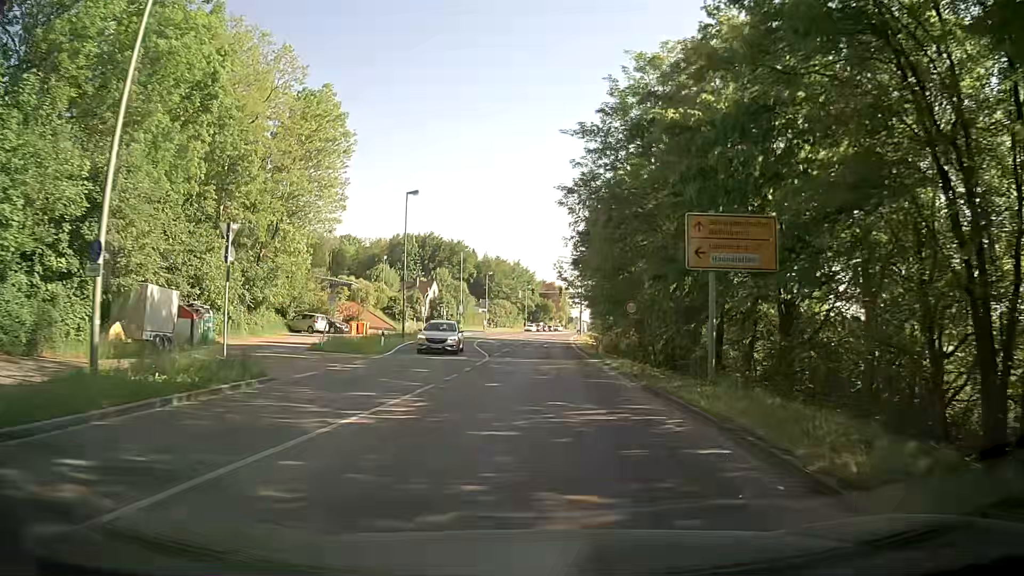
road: secondary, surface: asphalt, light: Day
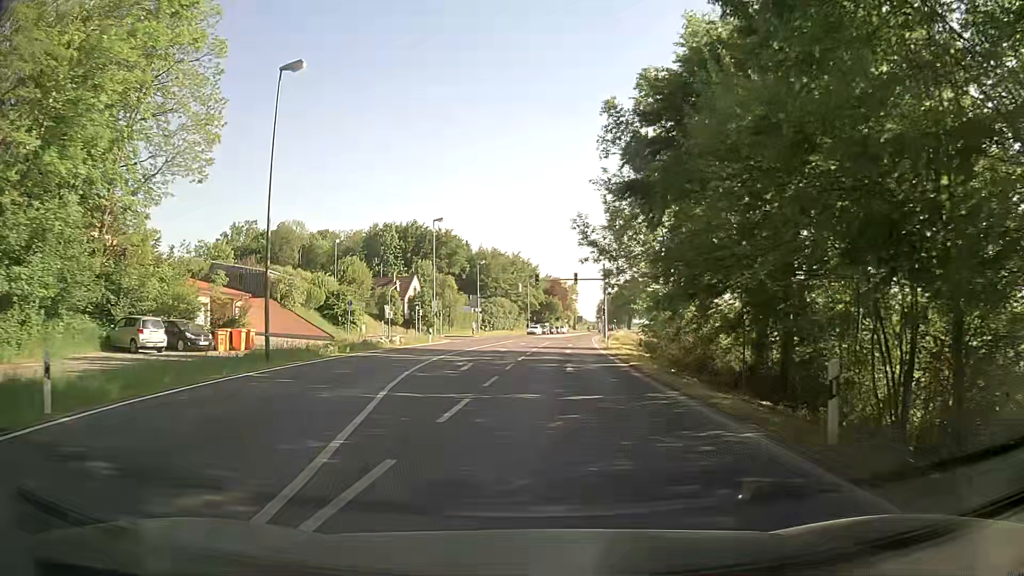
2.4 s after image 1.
(-0.5, +26.0) m; -1°
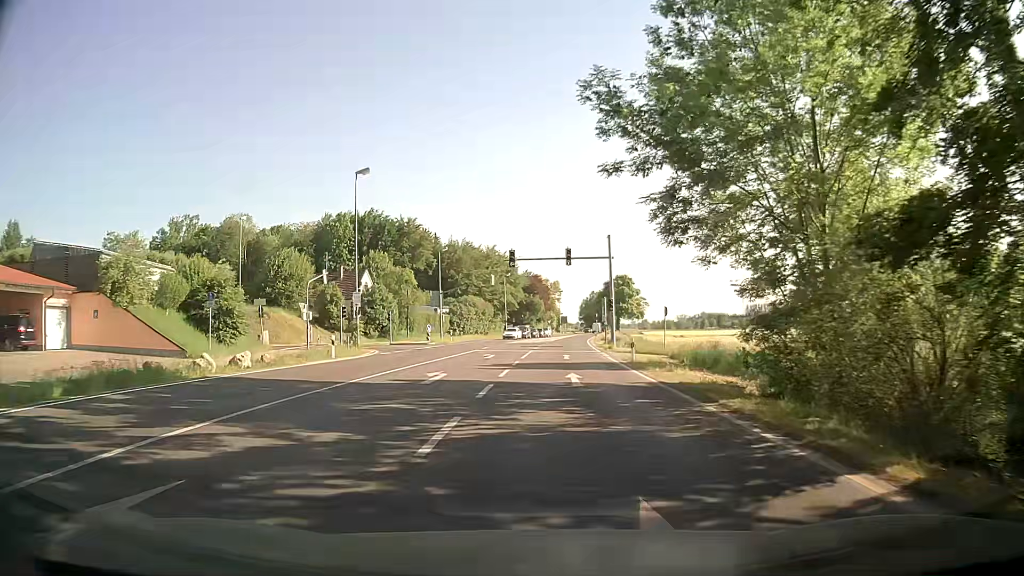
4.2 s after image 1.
(+0.4, +20.7) m; +2°
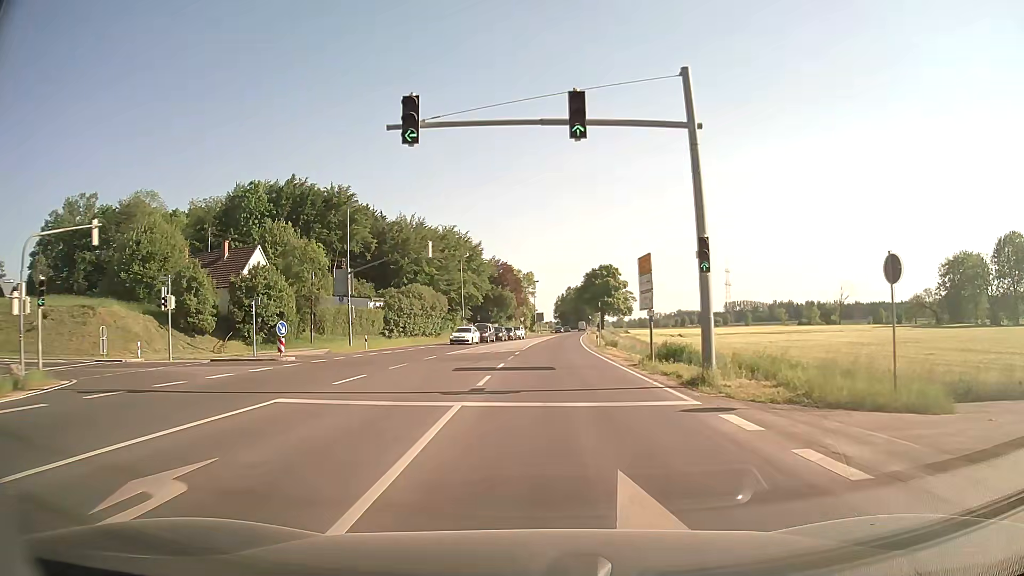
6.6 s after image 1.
(+0.8, +29.7) m; +3°
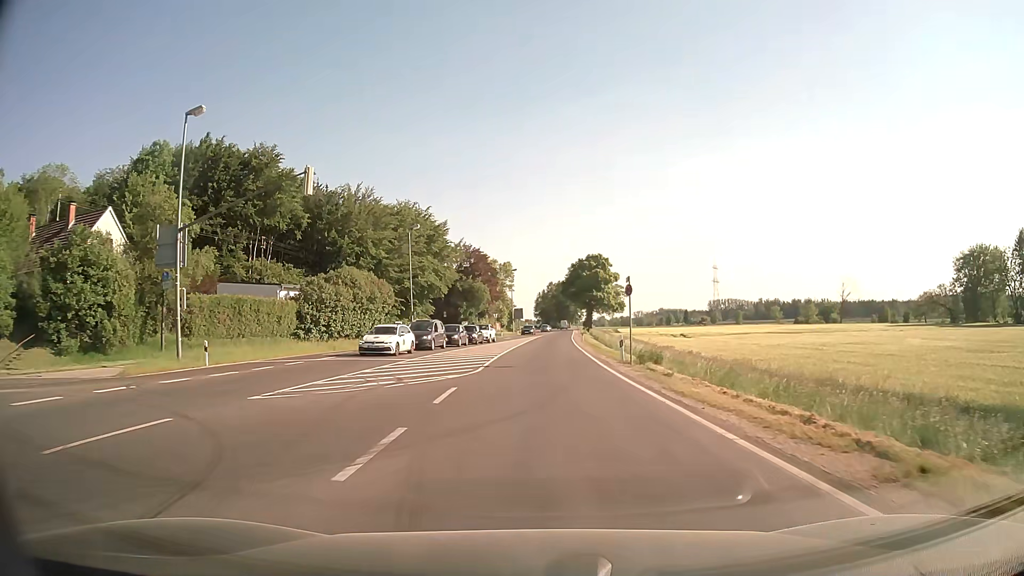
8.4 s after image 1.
(+0.3, +22.7) m; +2°
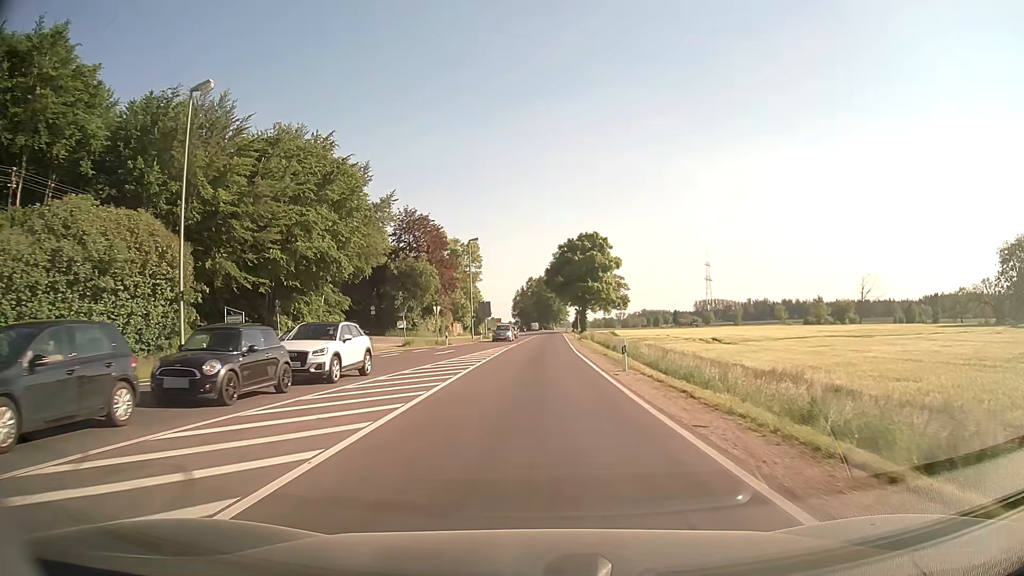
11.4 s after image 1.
(+0.7, +38.5) m; +2°
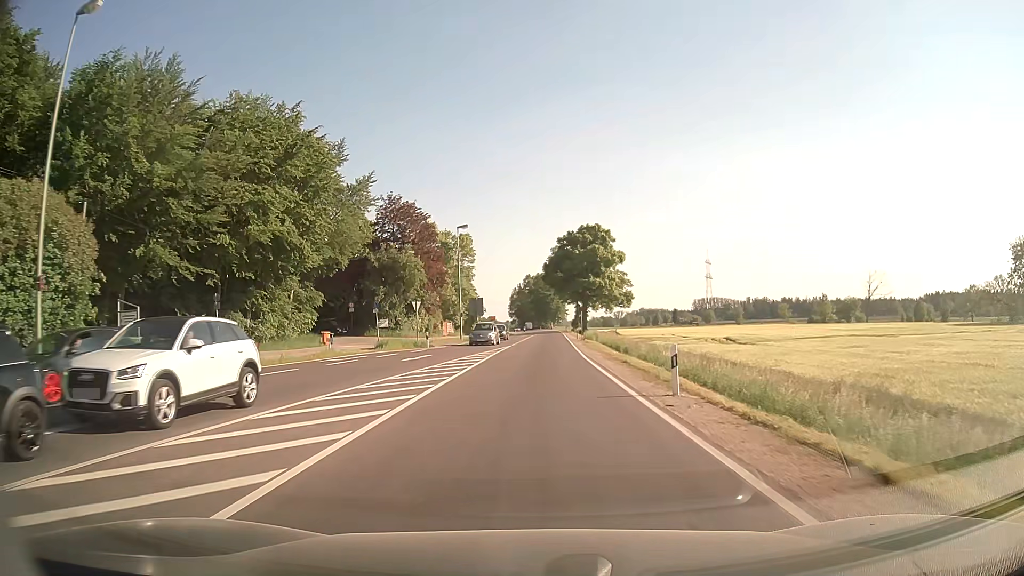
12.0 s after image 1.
(0.0, +8.1) m; 0°
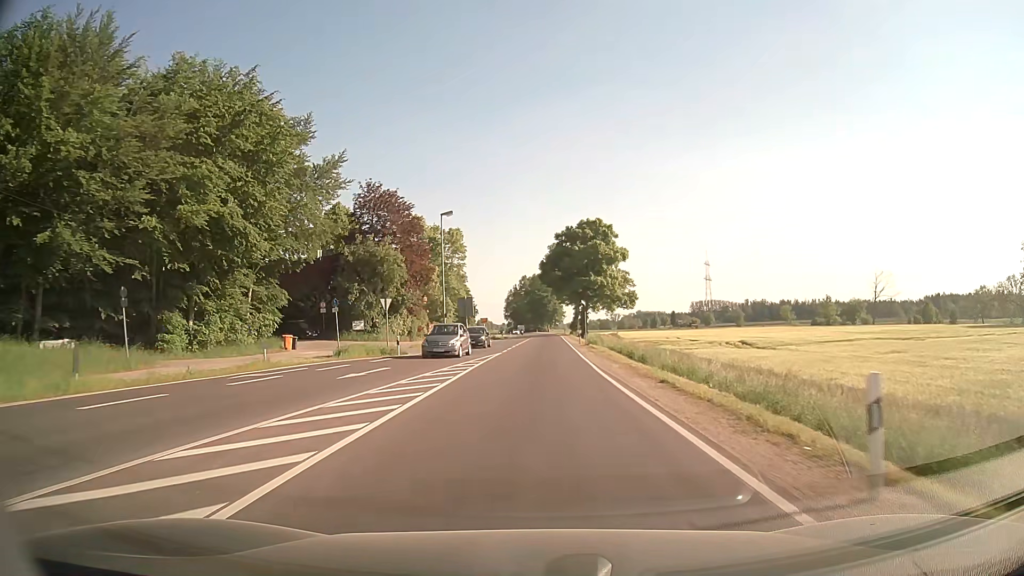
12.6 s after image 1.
(0.0, +8.3) m; 0°
(0, +10) (0, +20) (0, +30) (+1, +40) (+1, +50) (+1, +60) (+2, +70) (+2, +80) (+2, +90) (+2, +100) m
